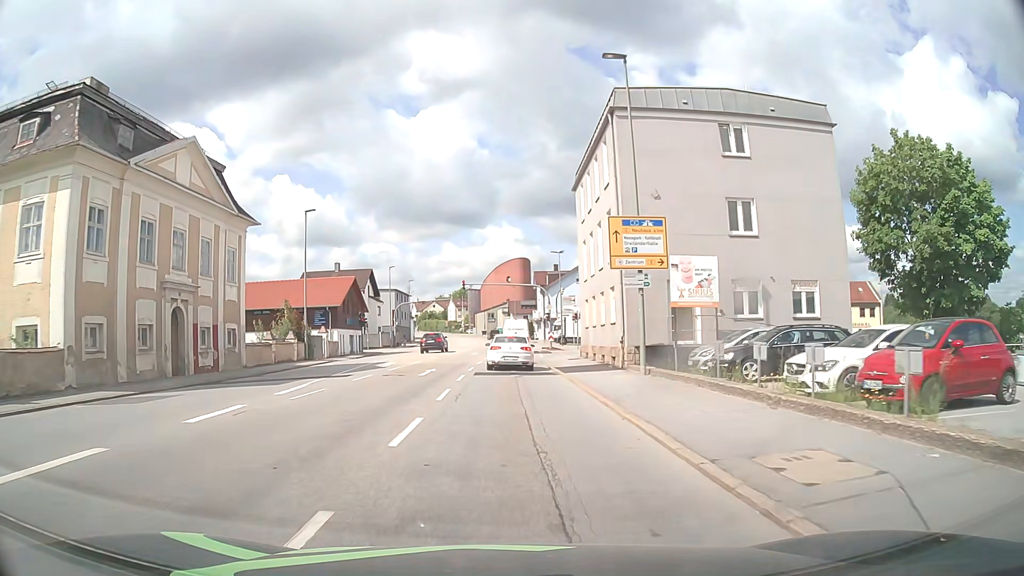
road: tertiary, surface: asphalt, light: Day
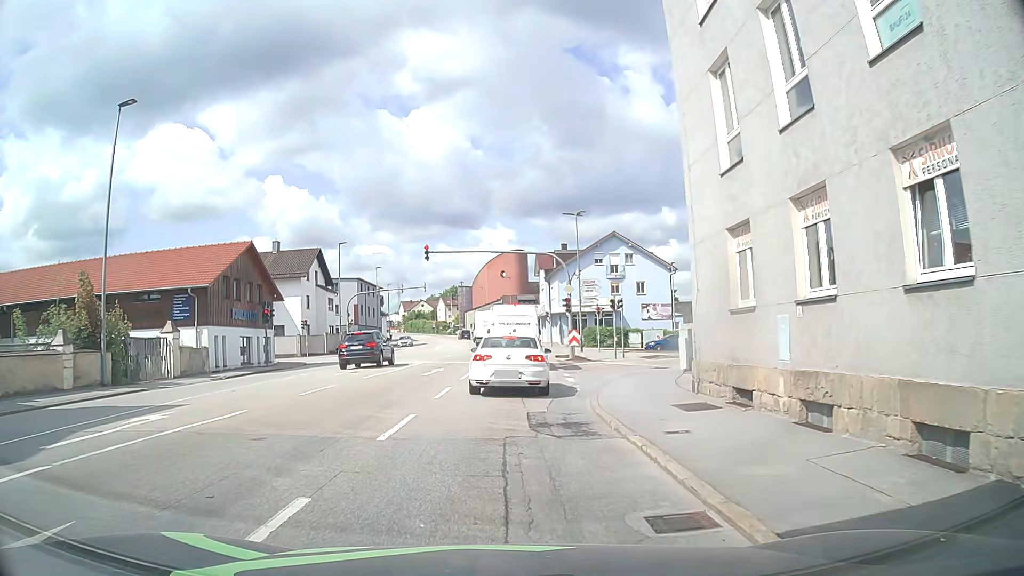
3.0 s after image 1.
(+0.1, +23.3) m; -2°
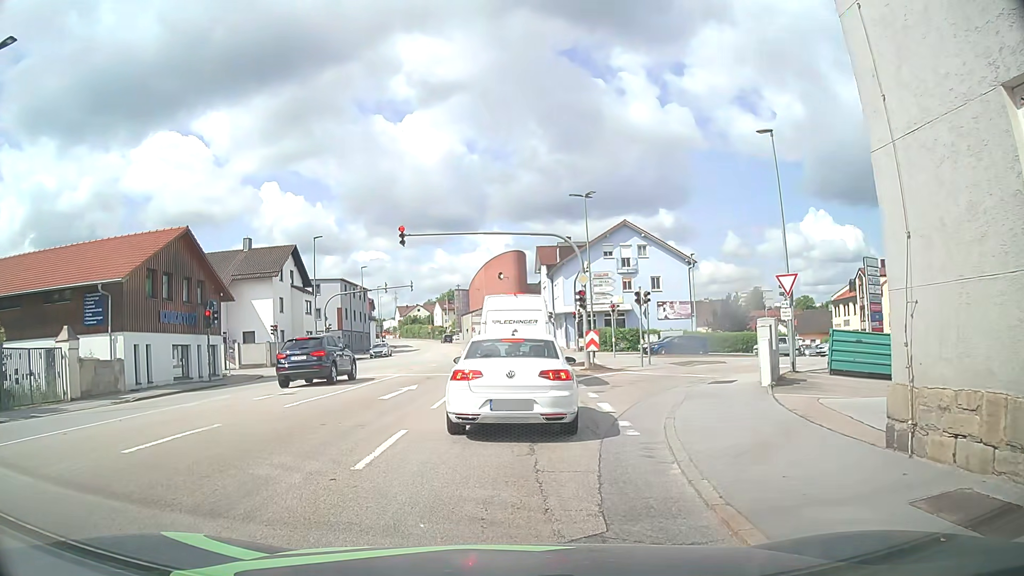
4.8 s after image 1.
(+0.4, +7.3) m; +2°
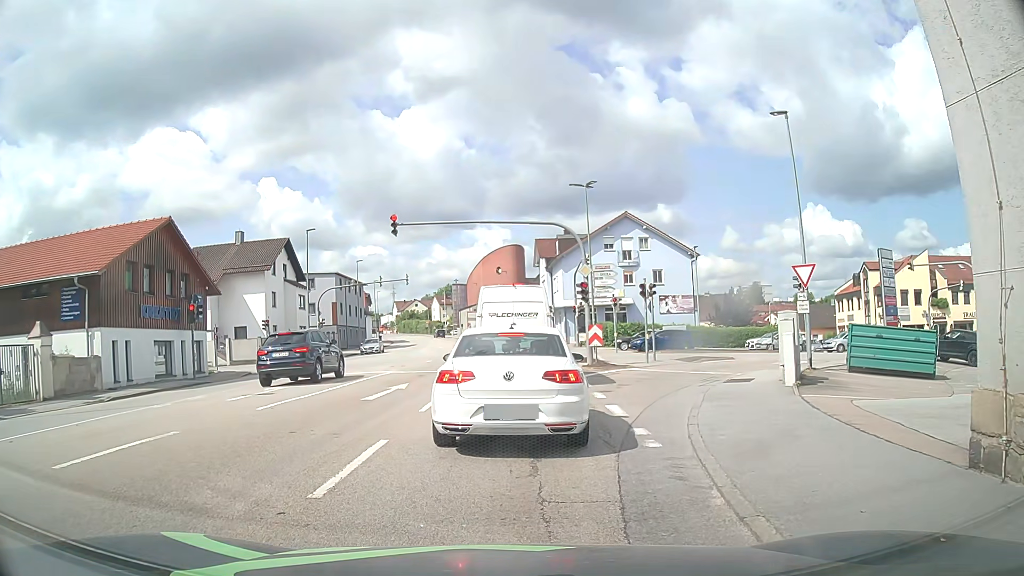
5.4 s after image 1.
(0.0, +1.4) m; -1°
